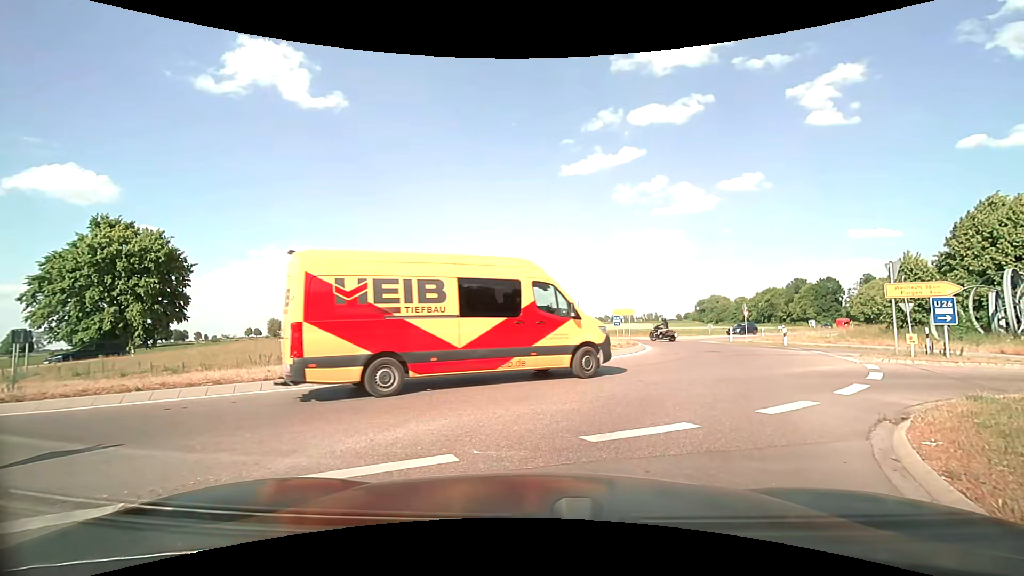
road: secondary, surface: asphalt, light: Day
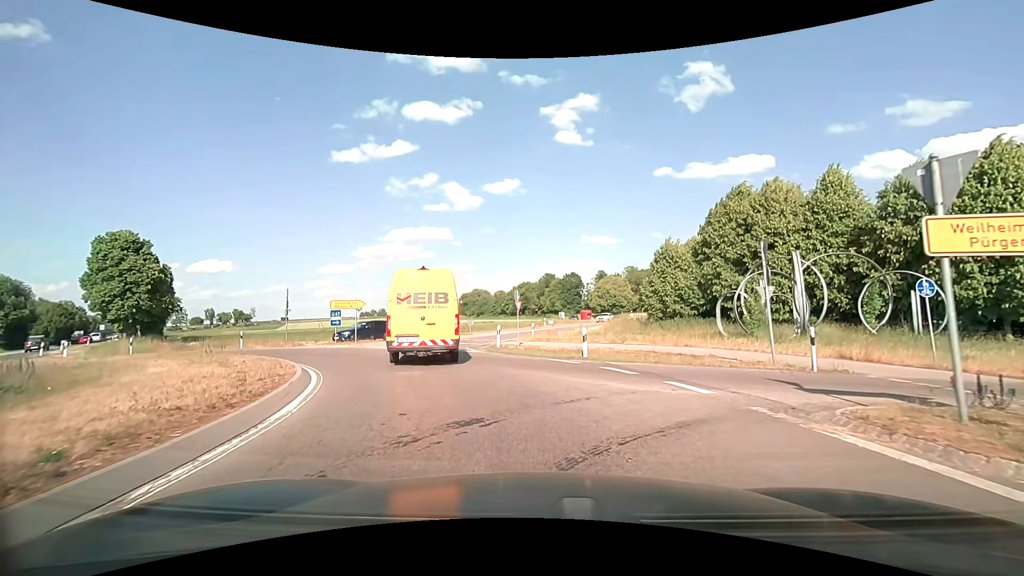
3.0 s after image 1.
(+4.3, +15.4) m; +26°
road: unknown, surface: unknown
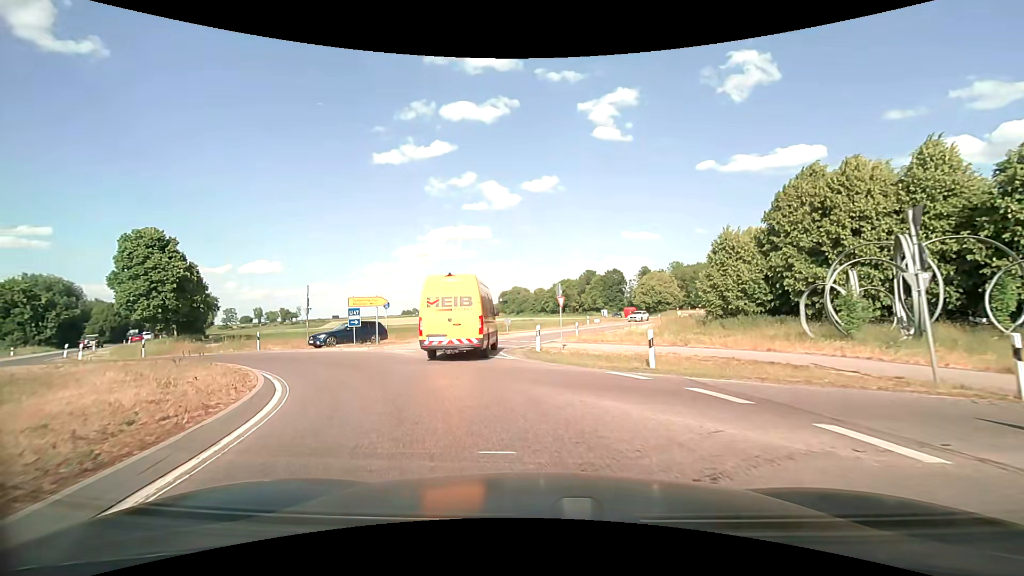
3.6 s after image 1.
(-0.1, +3.9) m; -4°
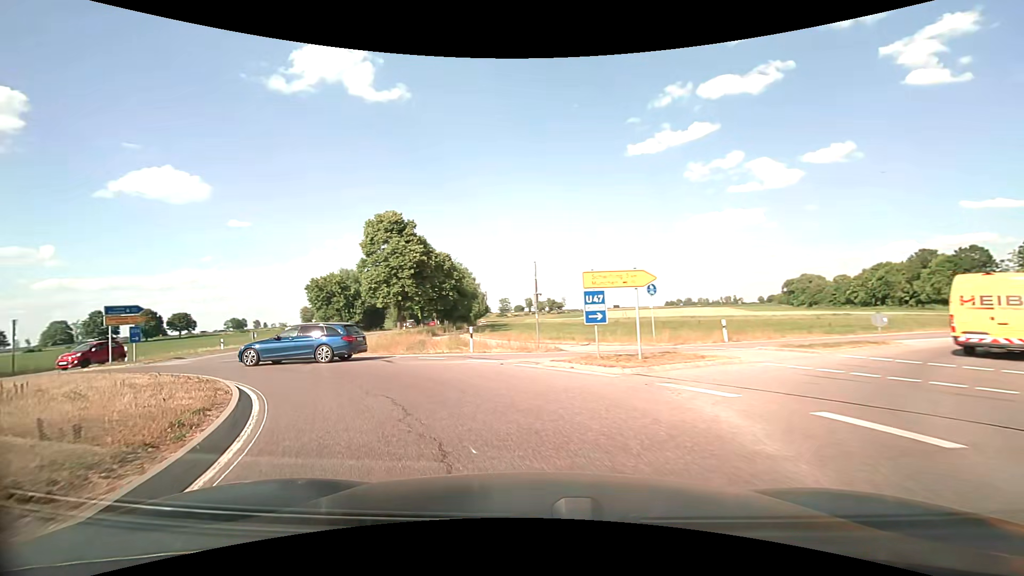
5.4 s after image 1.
(-3.0, +12.2) m; -29°
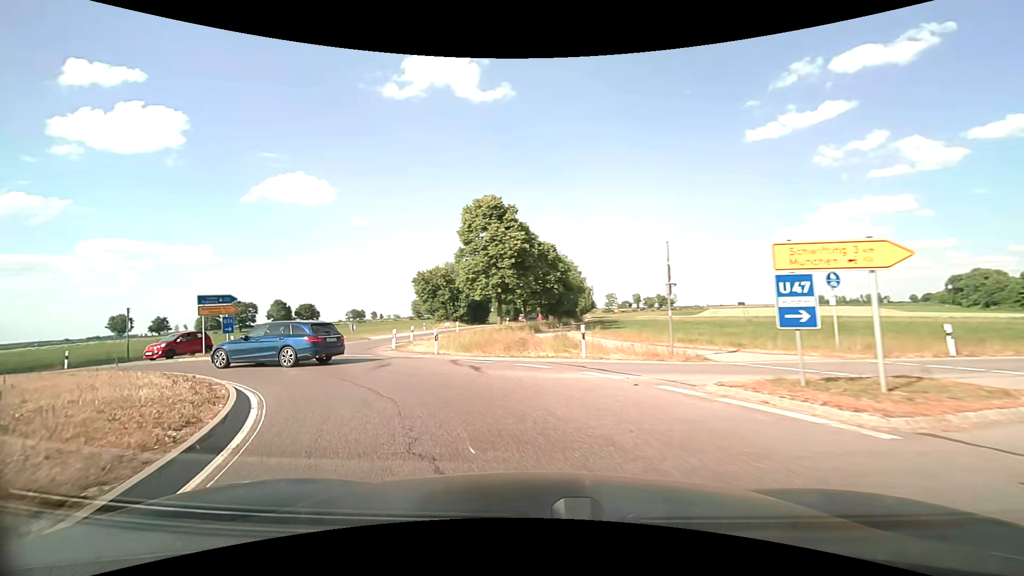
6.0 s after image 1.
(-0.5, +4.6) m; -12°
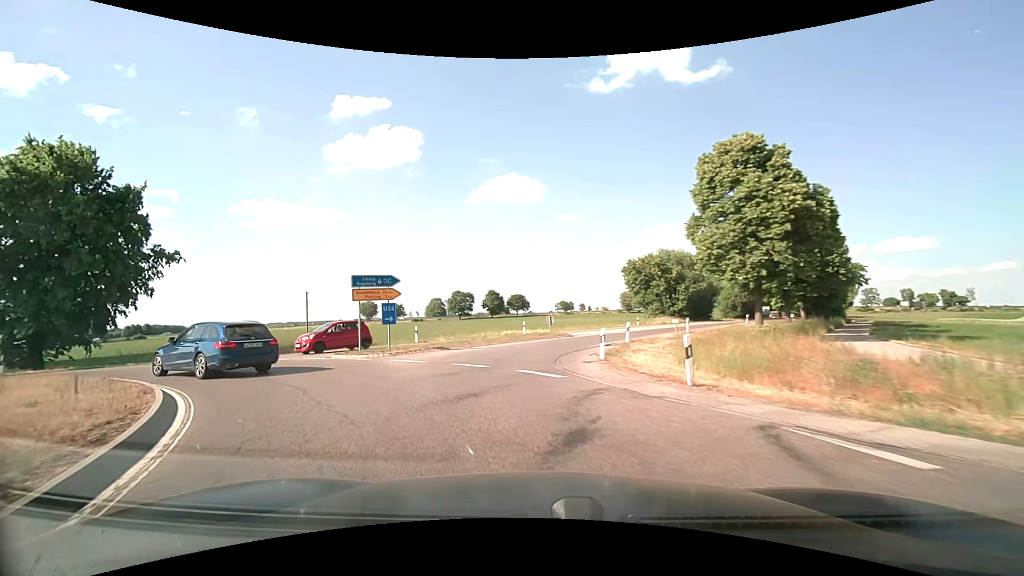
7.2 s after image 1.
(-2.1, +9.7) m; -24°
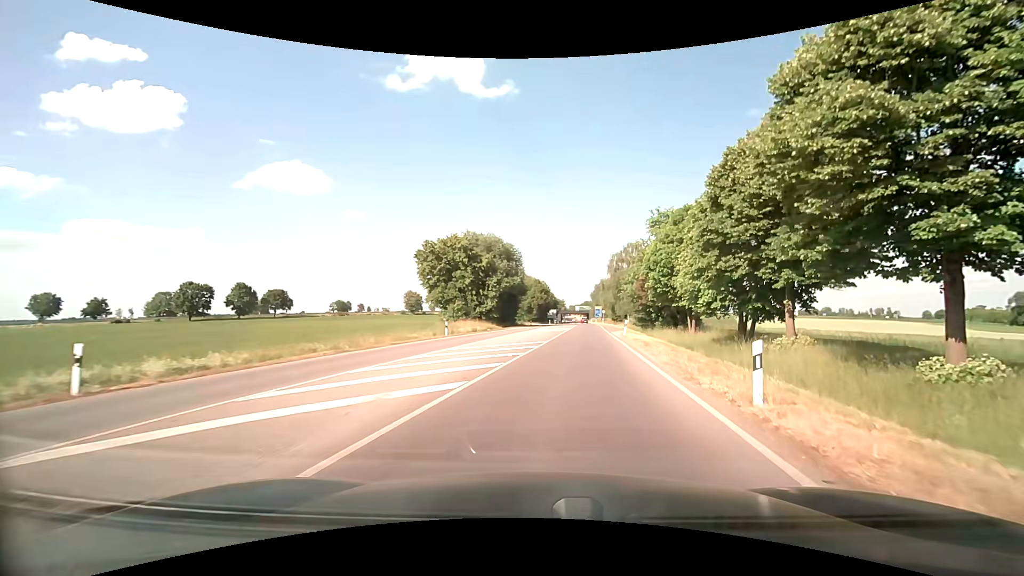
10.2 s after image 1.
(+2.6, +28.8) m; +24°
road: secondary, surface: asphalt
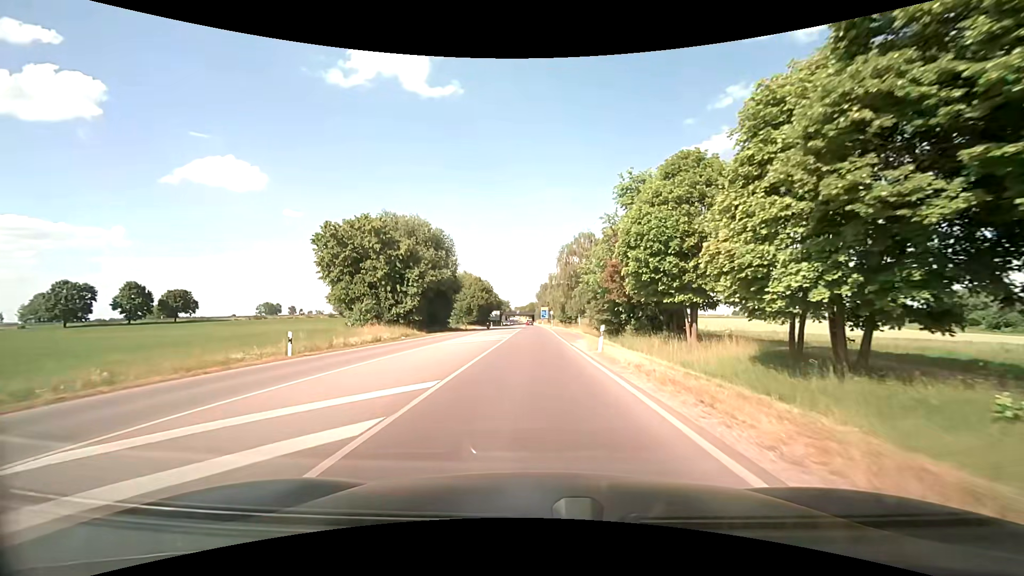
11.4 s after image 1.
(+1.2, +15.0) m; +6°
(0, +10) (0, +20) (0, +30) (0, +40) (0, +50) (0, +60) (0, +70) (-1, +80) (-1, +90) (-1, +100) m
